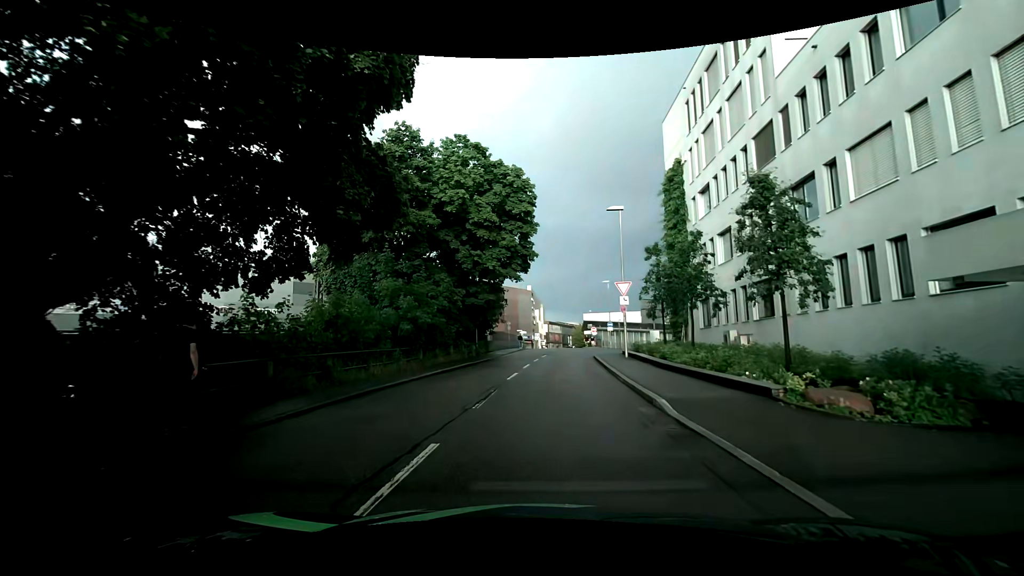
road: residential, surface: asphalt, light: Day
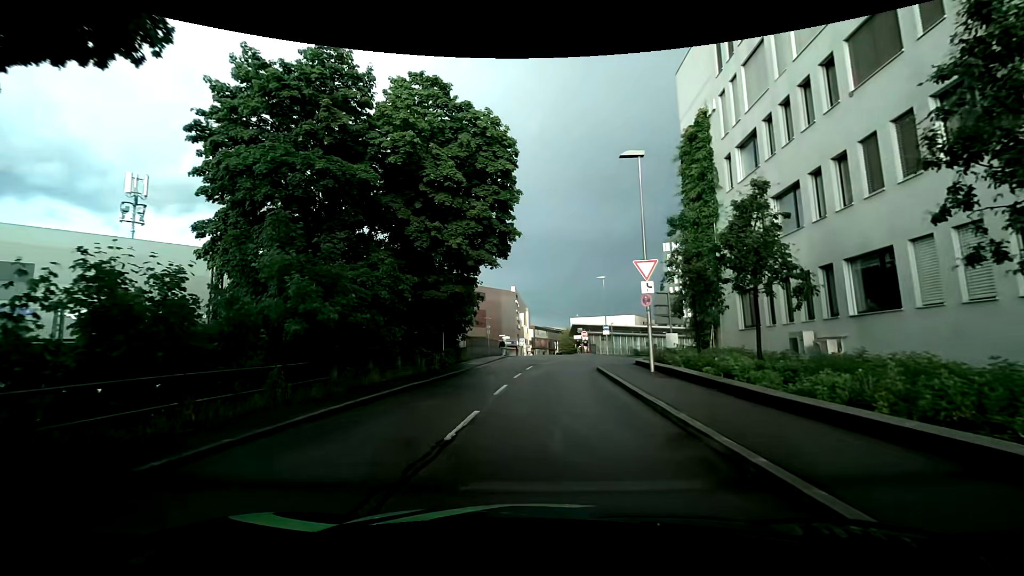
(+0.1, +8.6) m; +1°
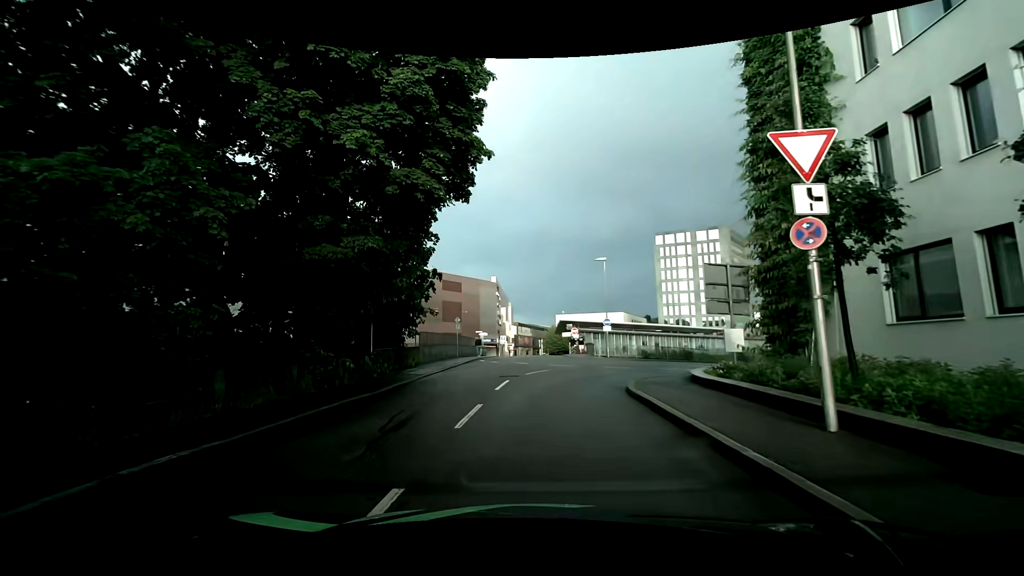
(0.0, +11.1) m; +1°
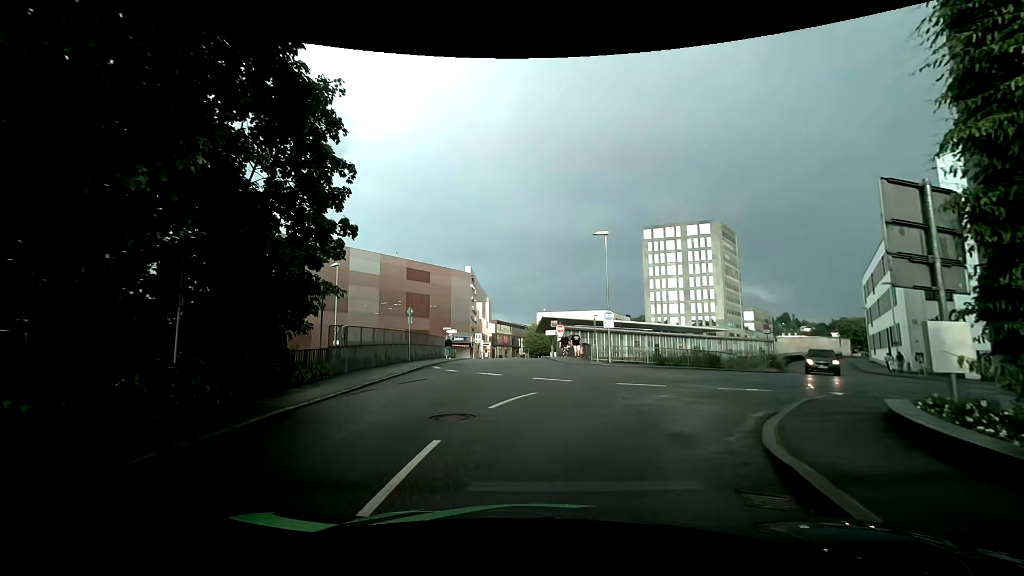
(0.0, +9.9) m; +4°
